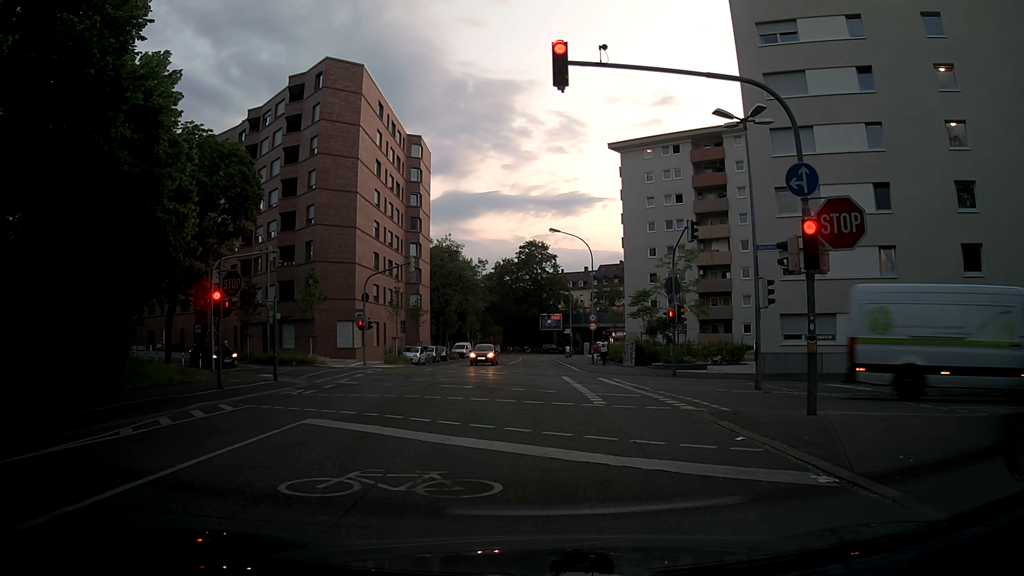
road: tertiary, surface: asphalt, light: Sunrise
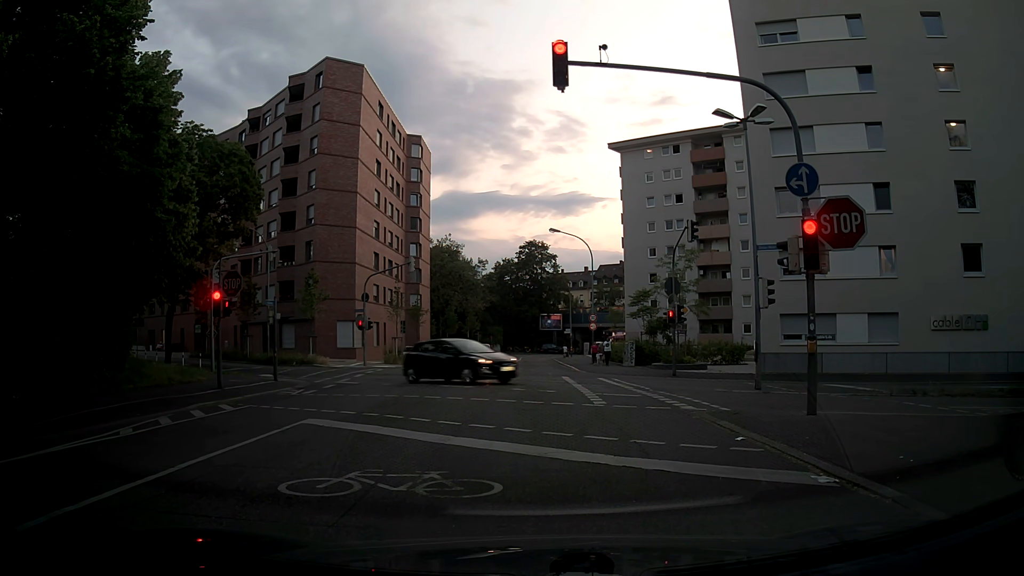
(0.0, 0.0) m; 0°
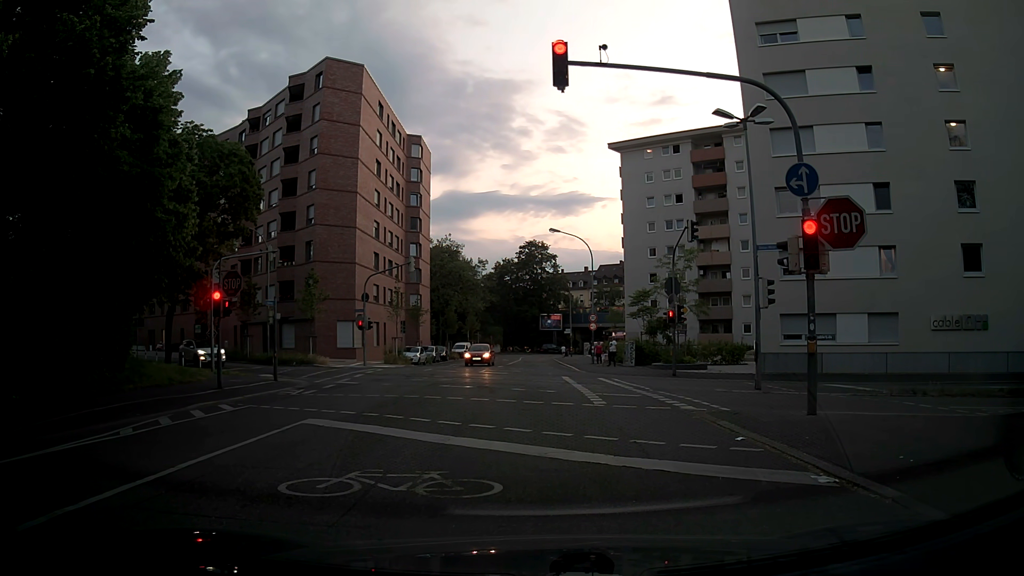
(0.0, 0.0) m; 0°
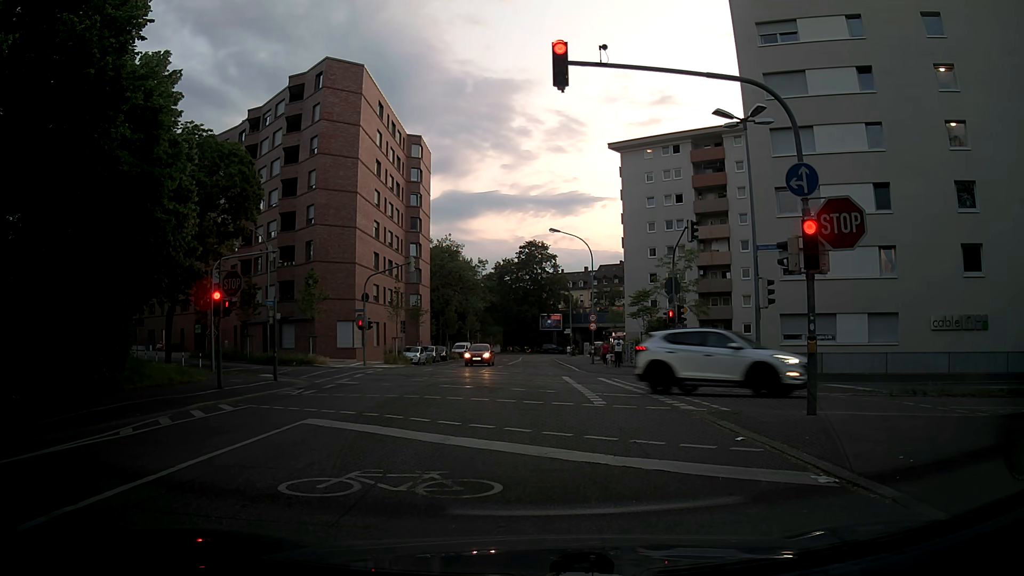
(0.0, 0.0) m; 0°
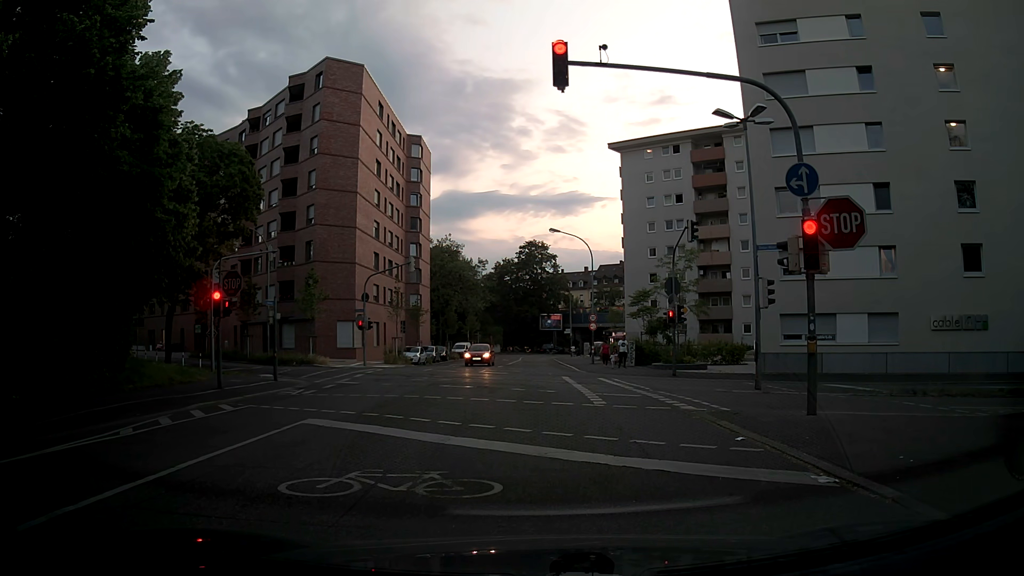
(0.0, 0.0) m; 0°
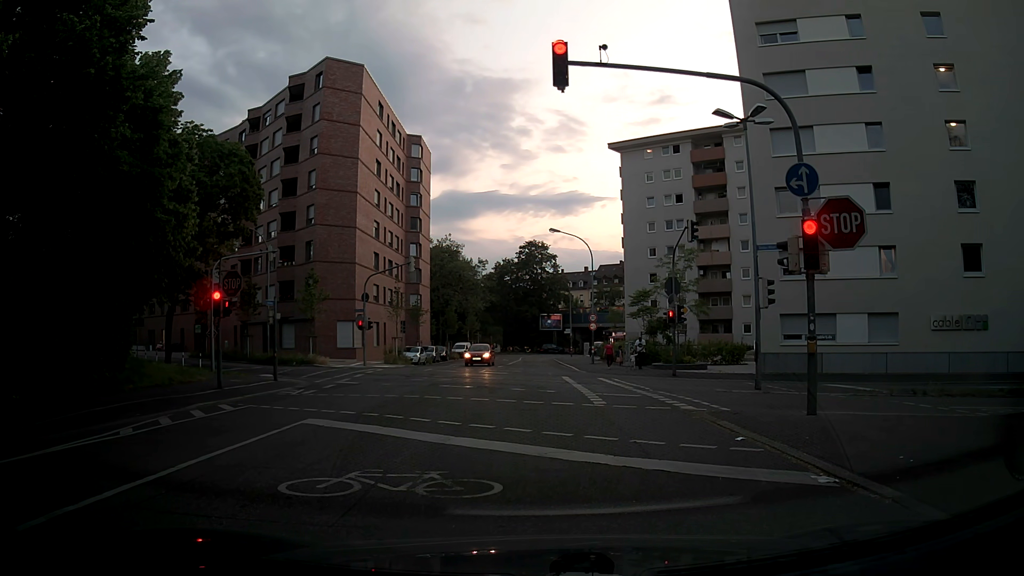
(0.0, 0.0) m; 0°
